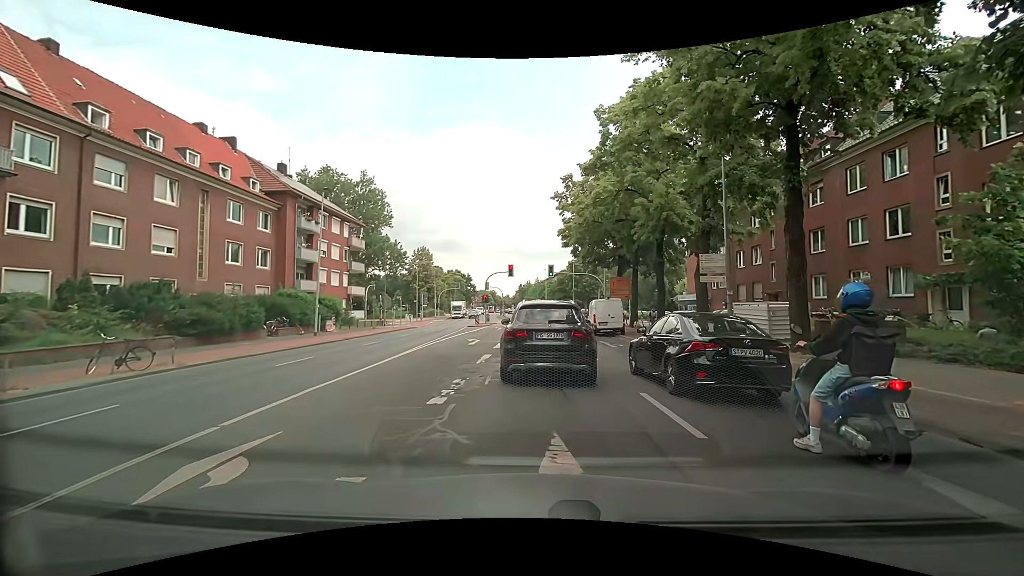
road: secondary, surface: asphalt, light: Day
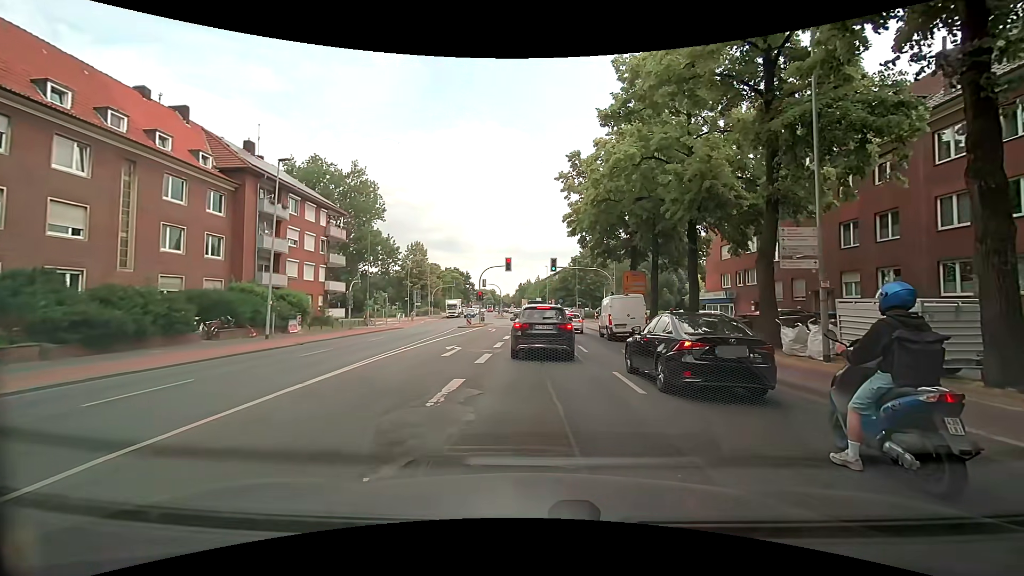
(-0.2, +6.5) m; +1°
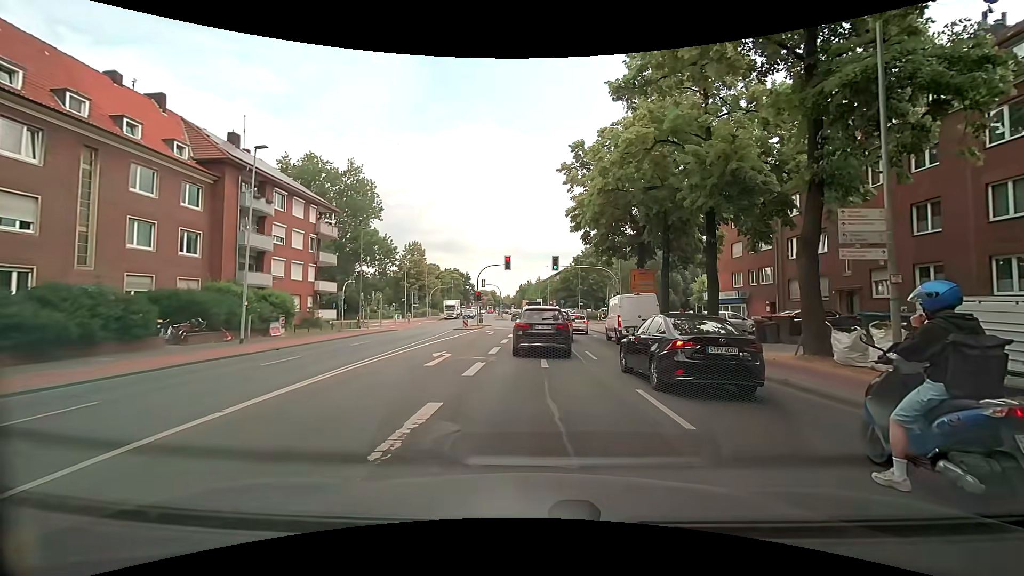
(-0.1, +2.6) m; -1°
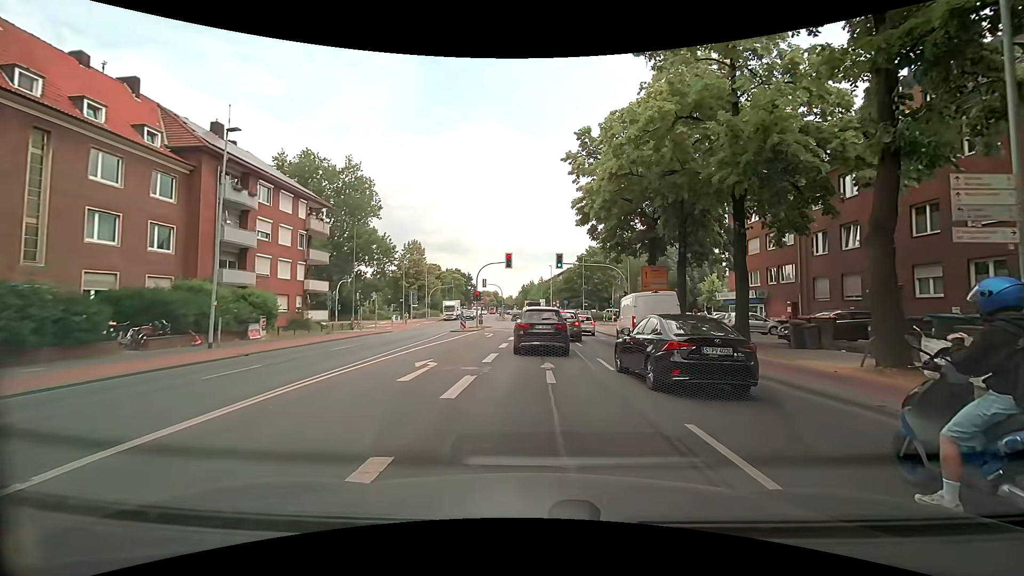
(-0.1, +2.9) m; -2°
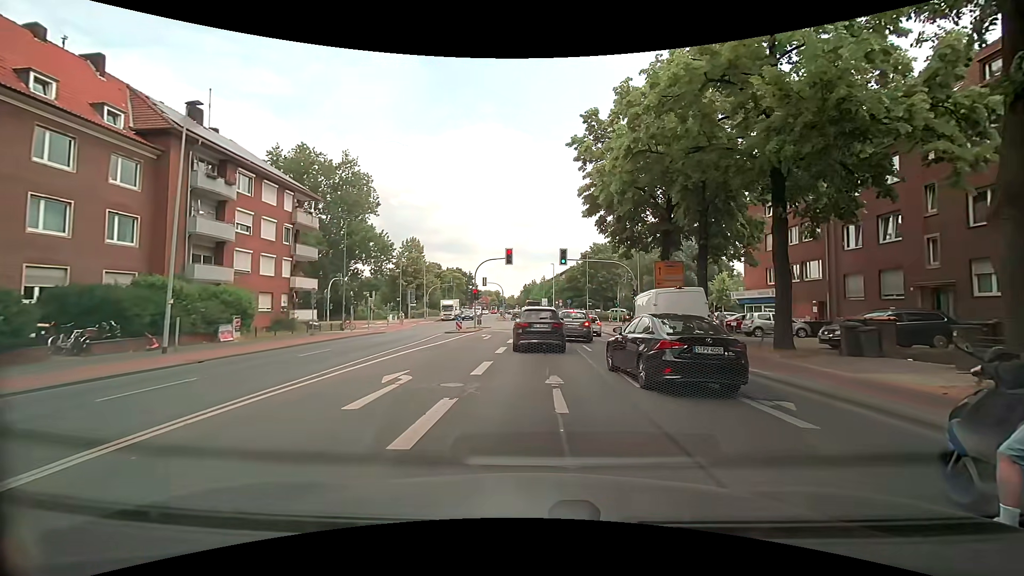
(0.0, +3.1) m; -1°
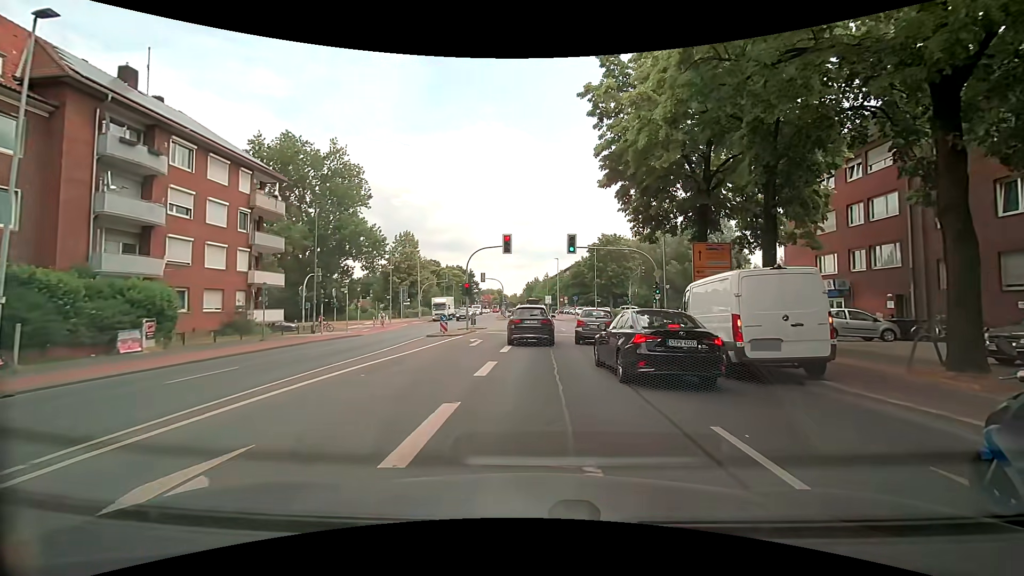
(+0.1, +6.8) m; 0°
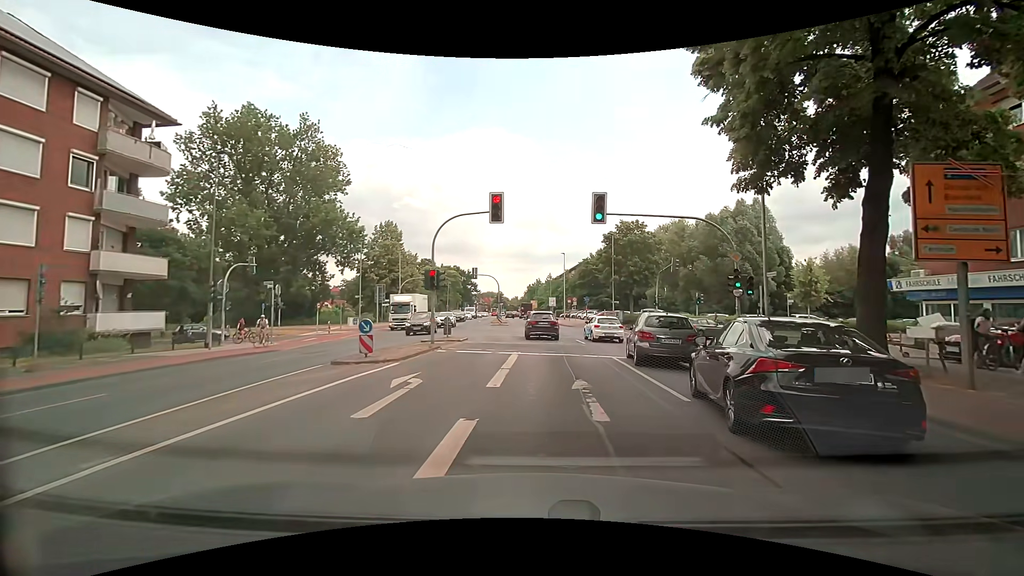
(+0.1, +13.1) m; +1°
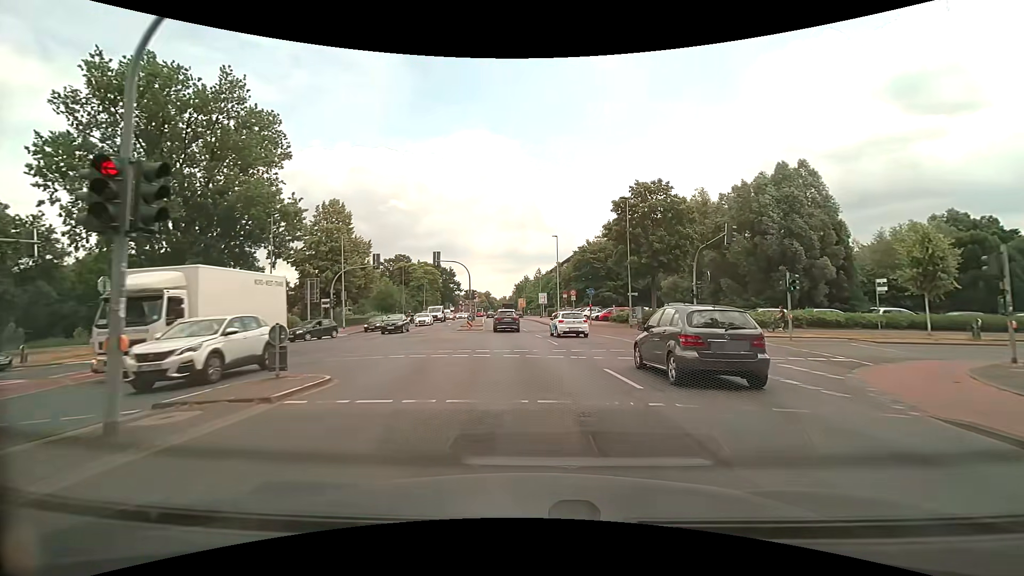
(+0.4, +16.9) m; 0°
(0, +10) (-1, +20) (-1, +30) (-2, +40) (-3, +50) (-4, +60) (-5, +70) (-6, +80) (-7, +90) (-8, +100) m
